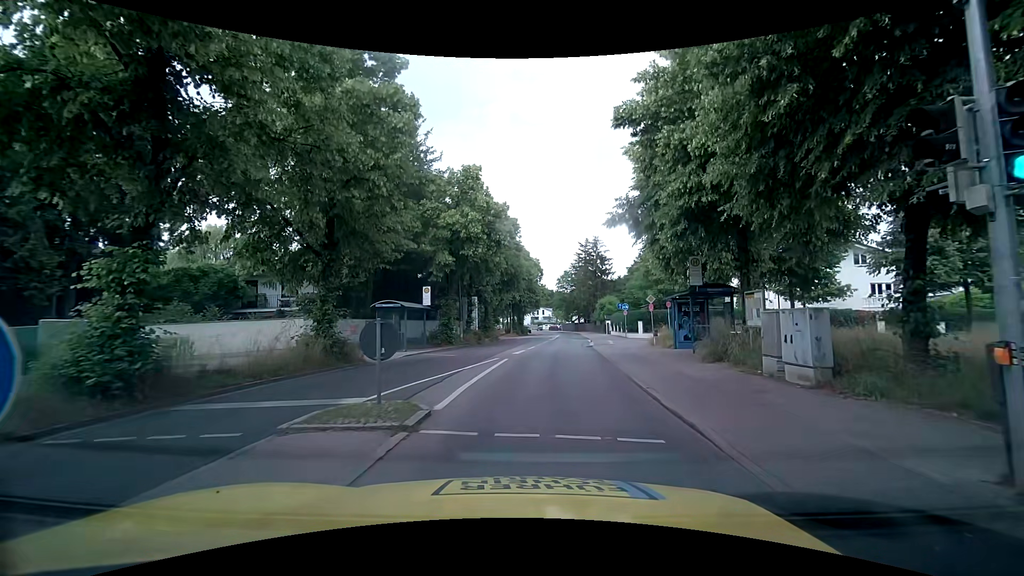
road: secondary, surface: asphalt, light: Day
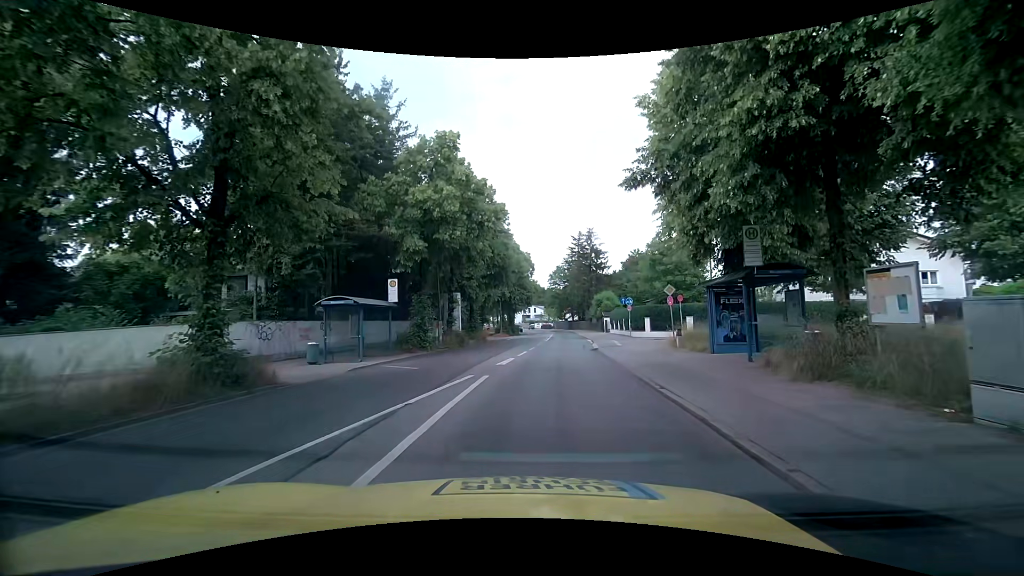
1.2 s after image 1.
(+0.2, +5.8) m; 0°
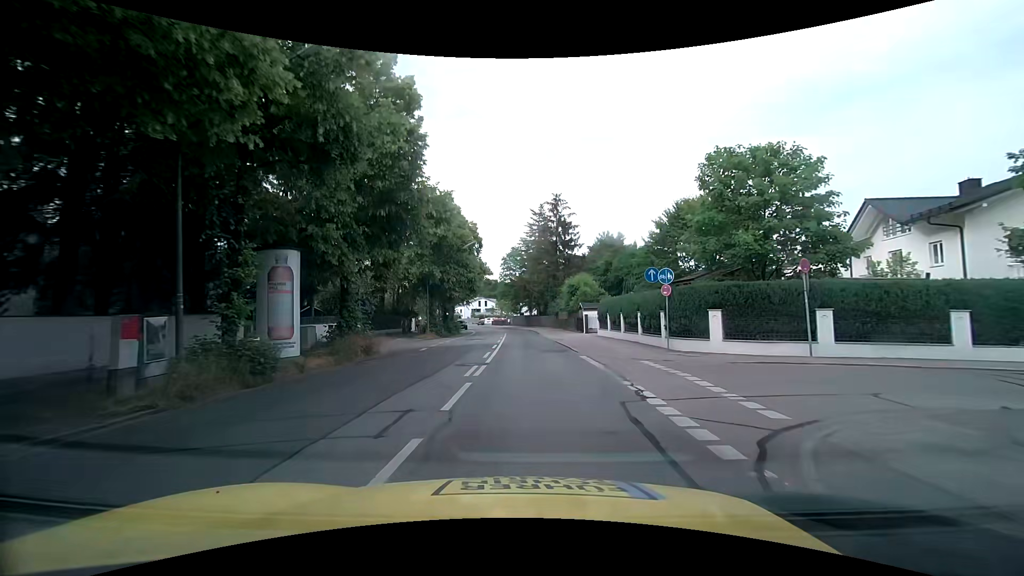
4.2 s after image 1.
(+1.8, +21.7) m; +7°
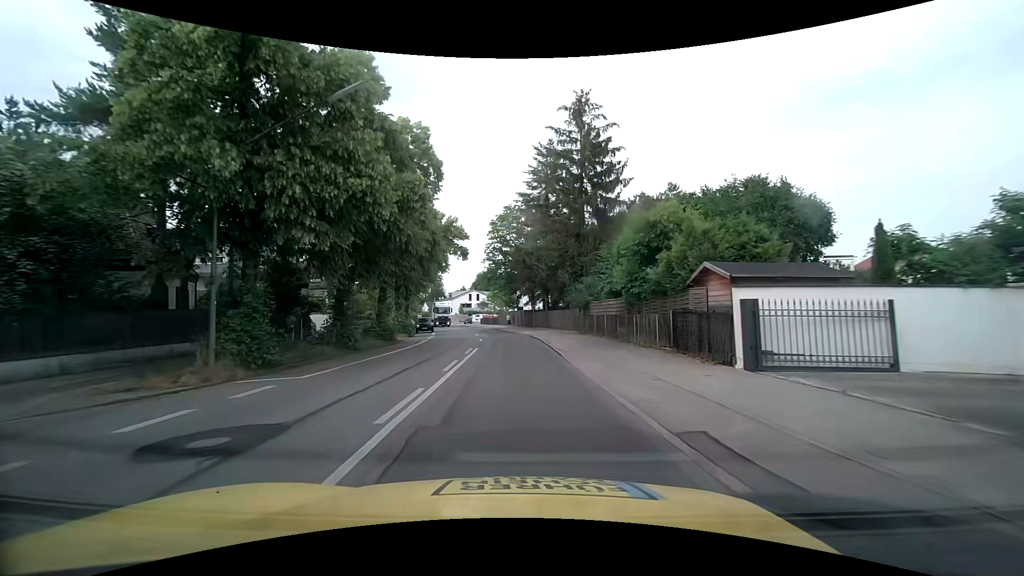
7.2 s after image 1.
(+0.4, +29.6) m; +1°
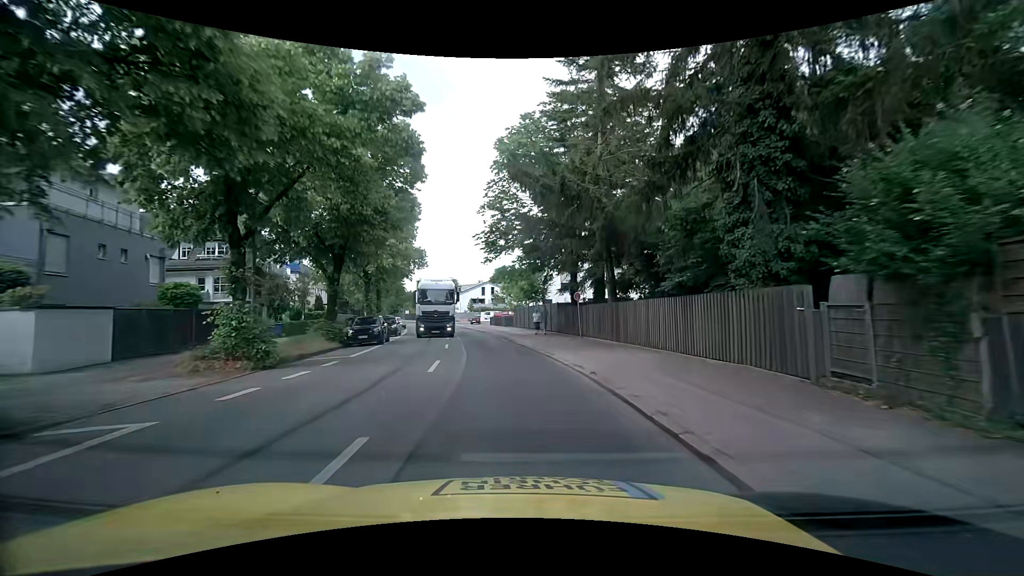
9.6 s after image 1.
(-0.8, +24.9) m; -4°
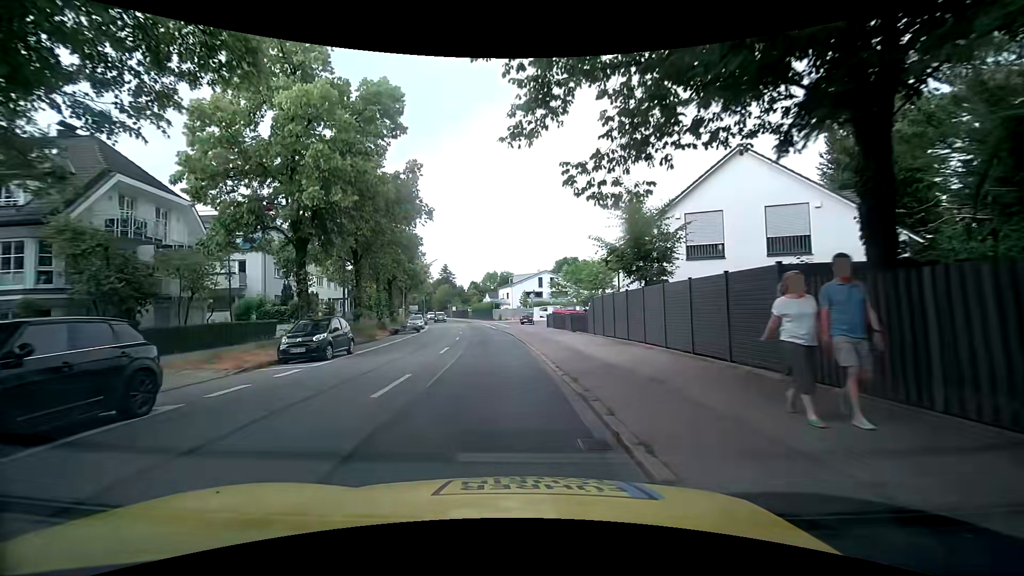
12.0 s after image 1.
(-0.3, +22.0) m; -6°
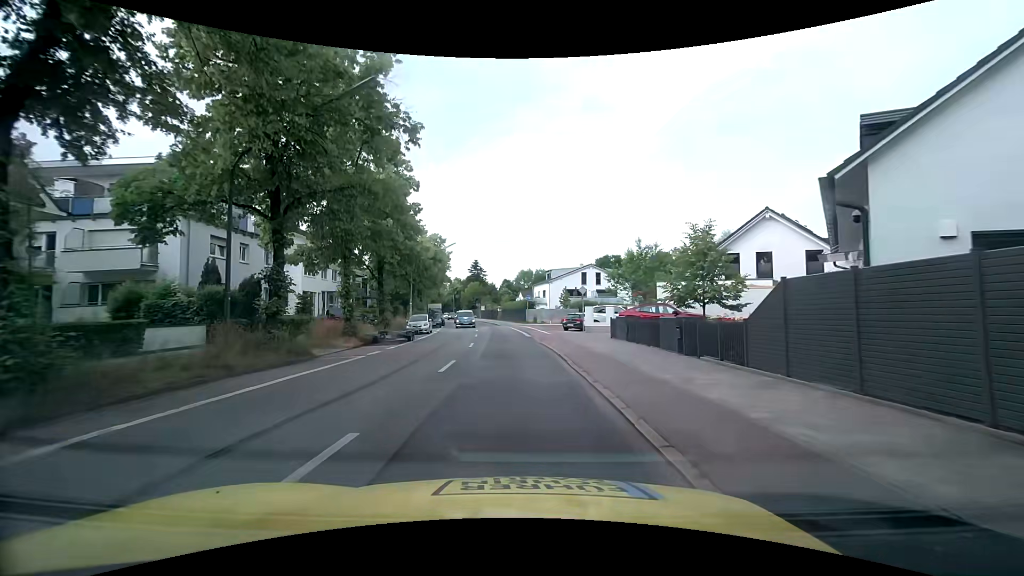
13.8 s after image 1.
(-0.5, +14.5) m; -4°
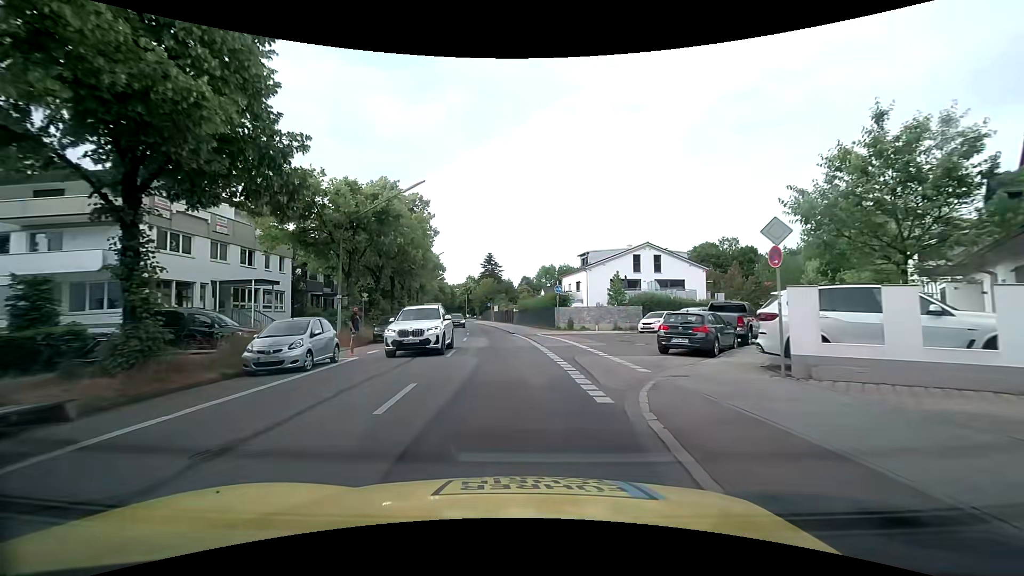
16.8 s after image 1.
(-0.4, +23.2) m; -2°
(0, +10) (-1, +20) (-1, +30) (-2, +40) (-4, +50) (-5, +60) (-7, +70) (-9, +79) (-10, +89) (-12, +99) m
